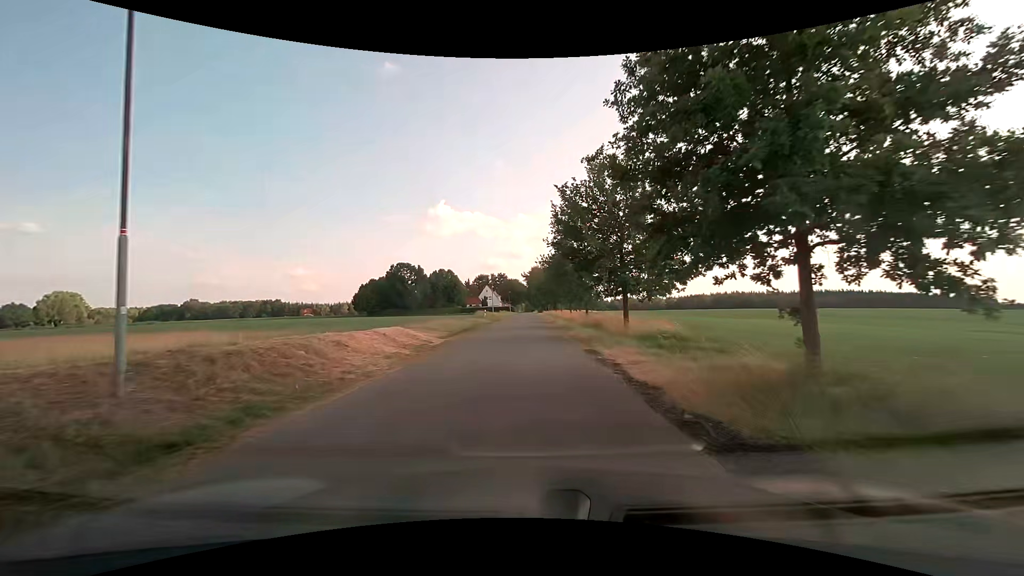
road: unclassified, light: Day
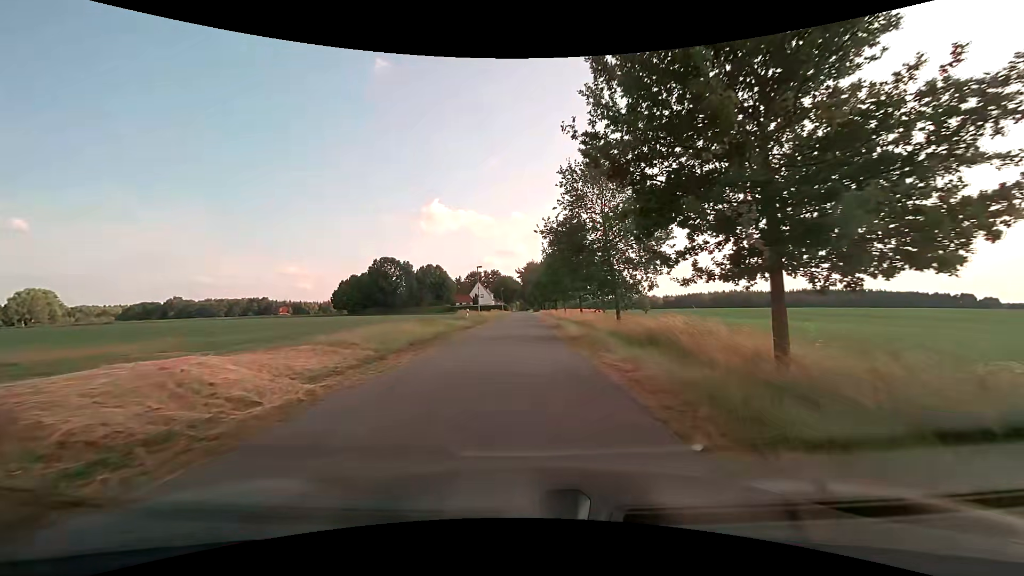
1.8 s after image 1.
(0.0, +13.5) m; 0°
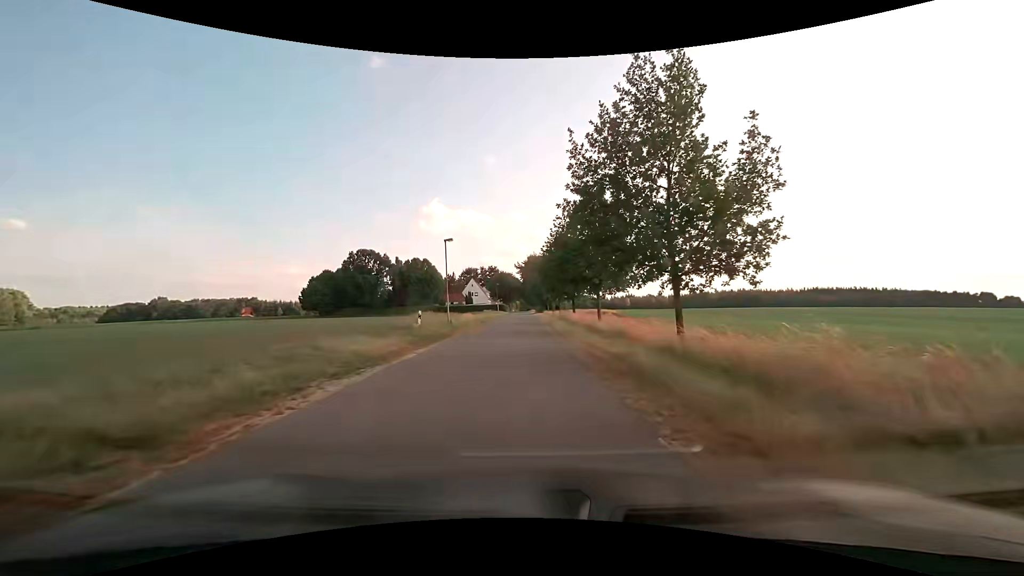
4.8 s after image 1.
(0.0, +22.4) m; 0°
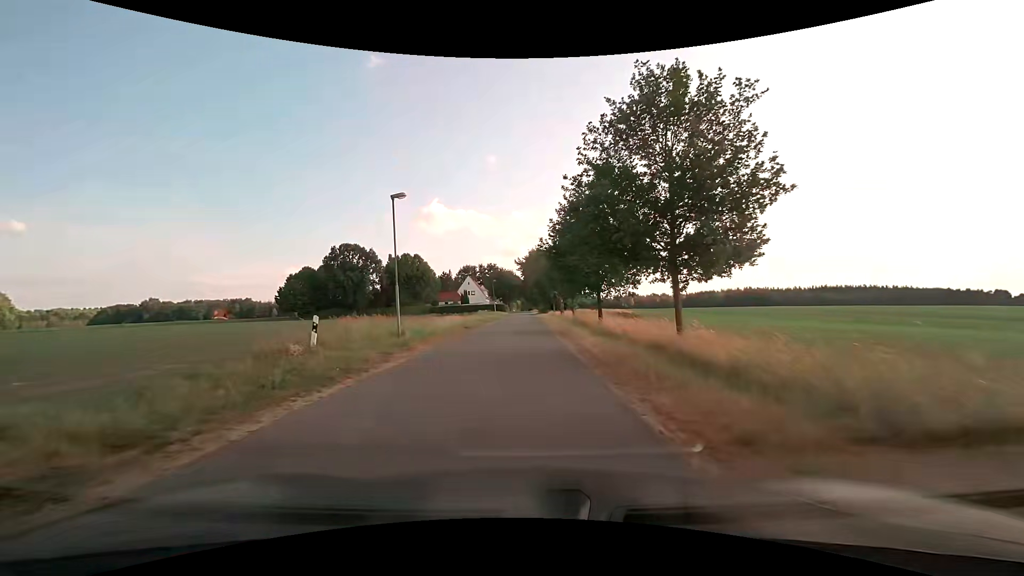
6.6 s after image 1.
(+0.1, +13.5) m; 0°
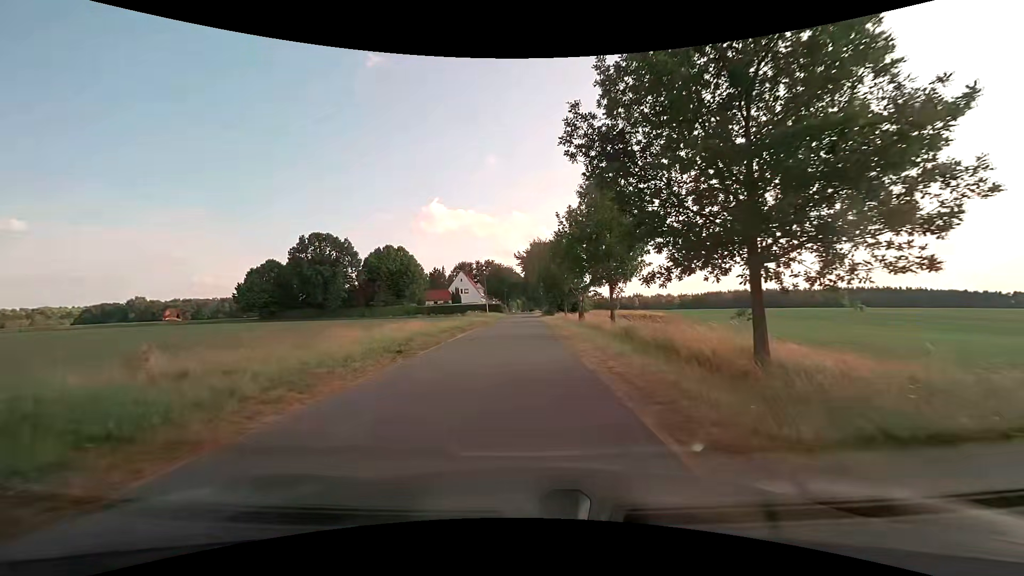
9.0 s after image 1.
(+0.1, +18.0) m; 0°
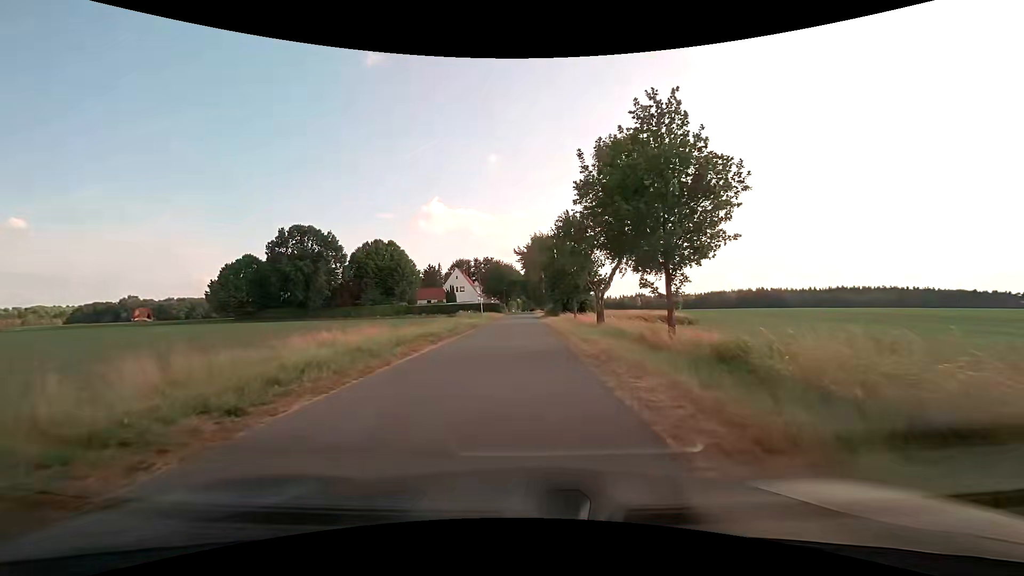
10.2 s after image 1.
(0.0, +9.0) m; 0°
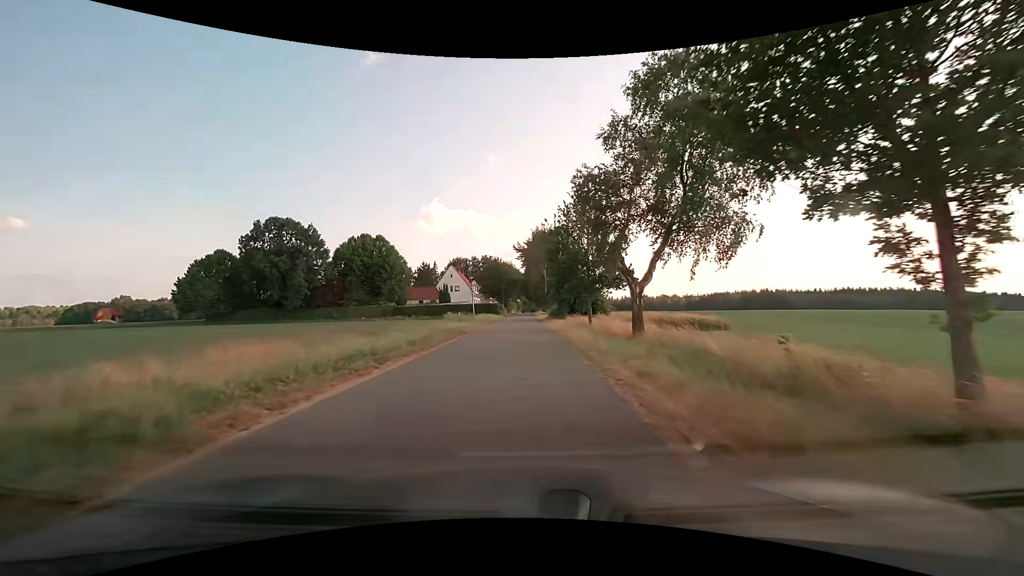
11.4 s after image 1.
(+0.1, +9.1) m; +1°
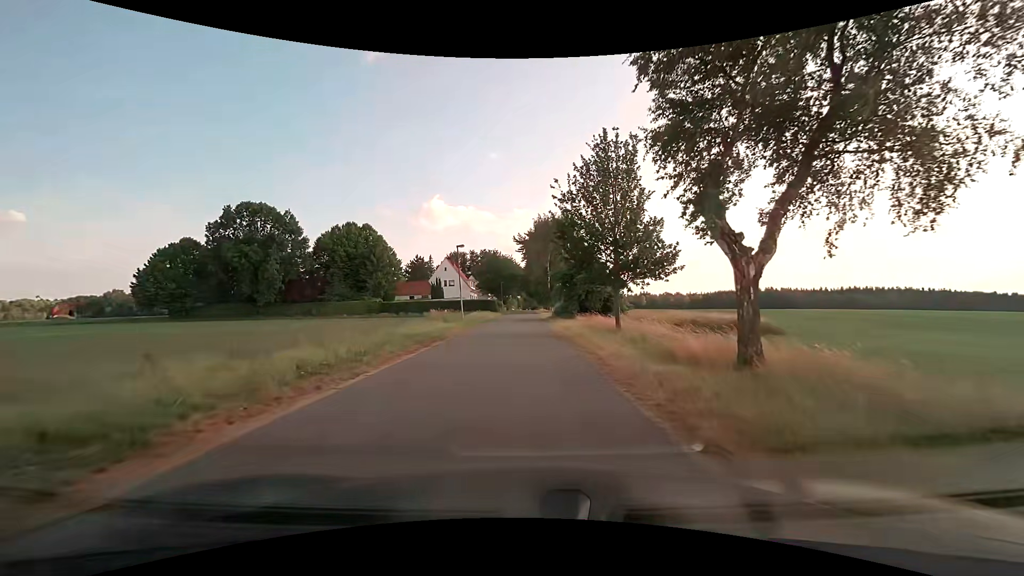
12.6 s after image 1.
(0.0, +9.1) m; -1°
(0, +10) (0, +20) (0, +30) (0, +40) (+1, +50) (+1, +60) (+1, +70) (+1, +80) (+1, +90) (+1, +100) m
